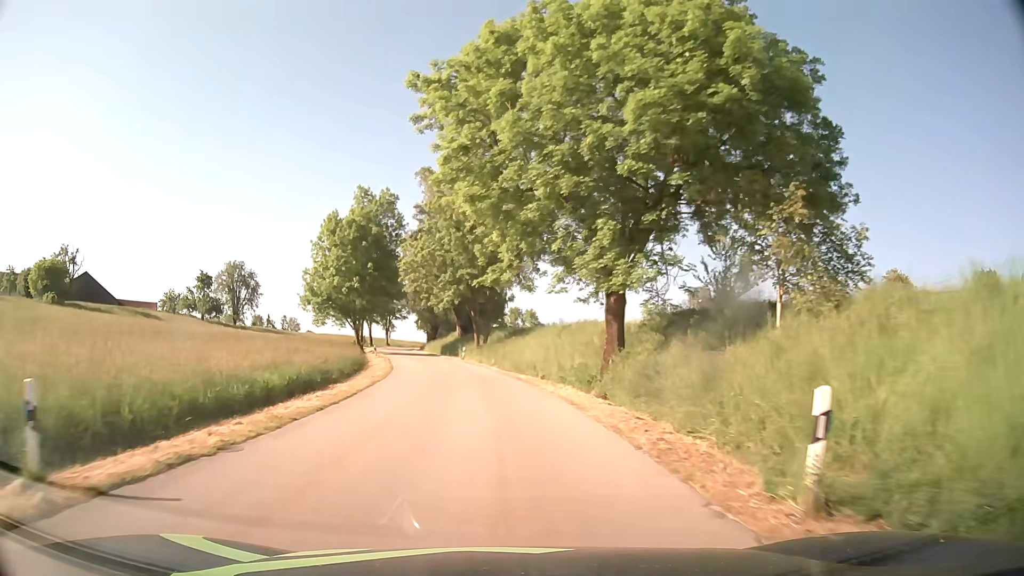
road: tertiary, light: Day
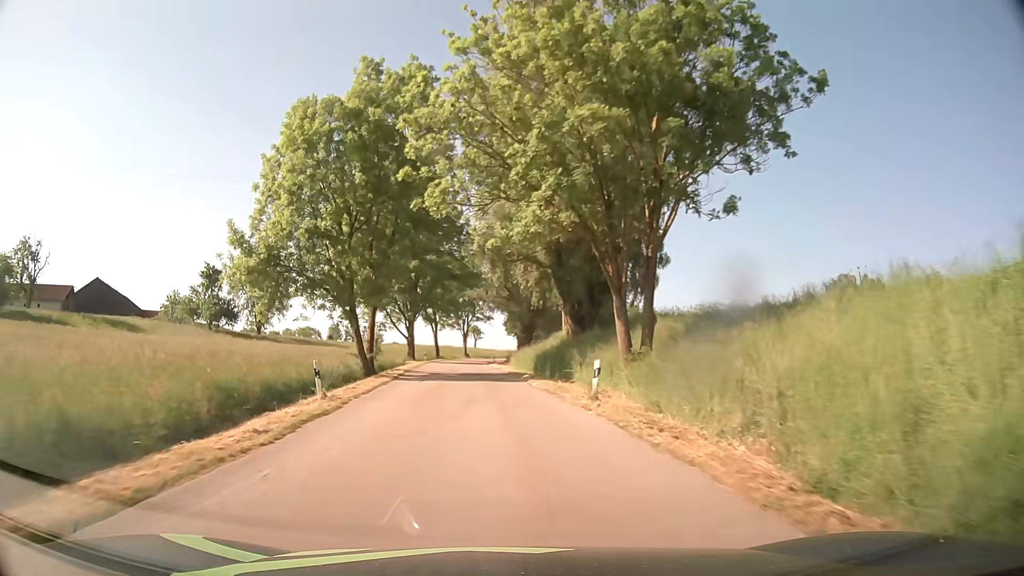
(-3.0, +38.5) m; -9°
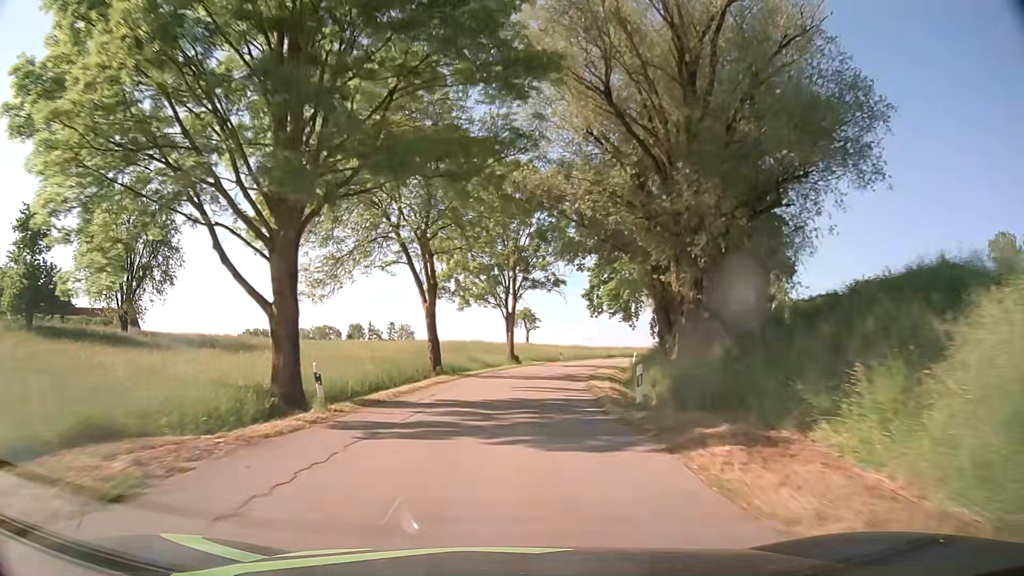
(-2.7, +53.9) m; -4°
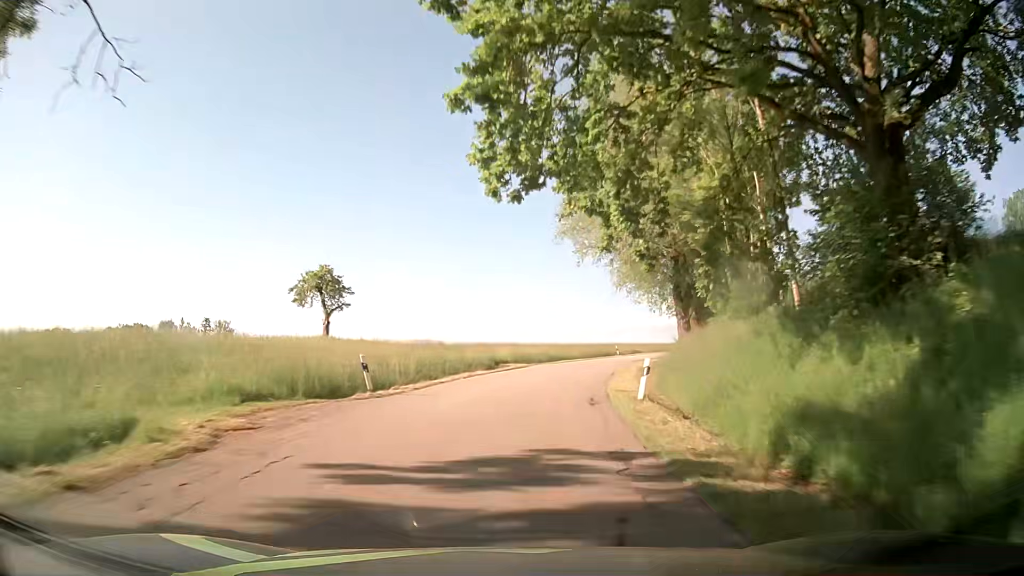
(+4.7, +46.5) m; +13°
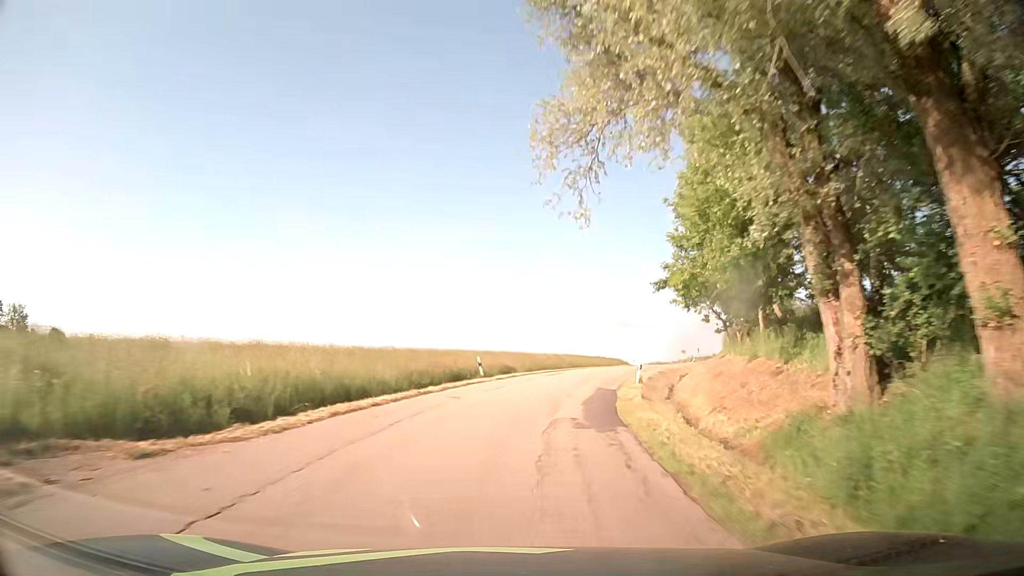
(+3.9, +35.0) m; +14°
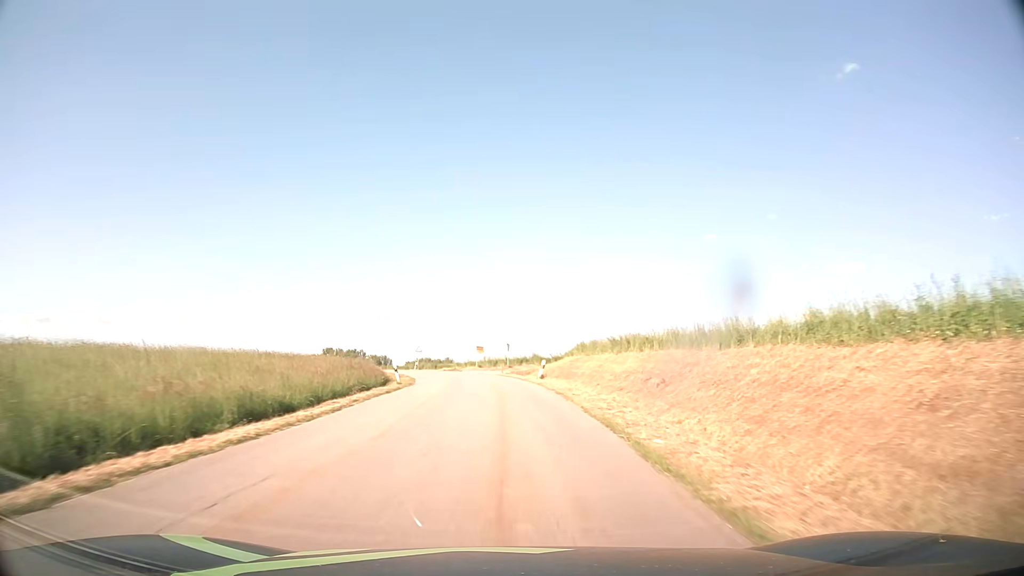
(+8.6, +45.6) m; +21°
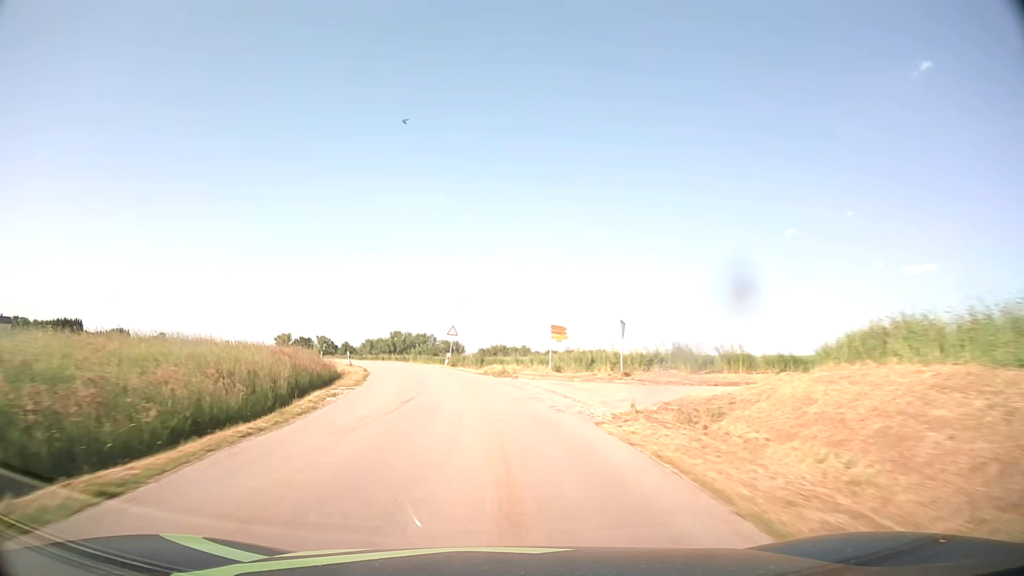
(-1.0, +35.6) m; -6°
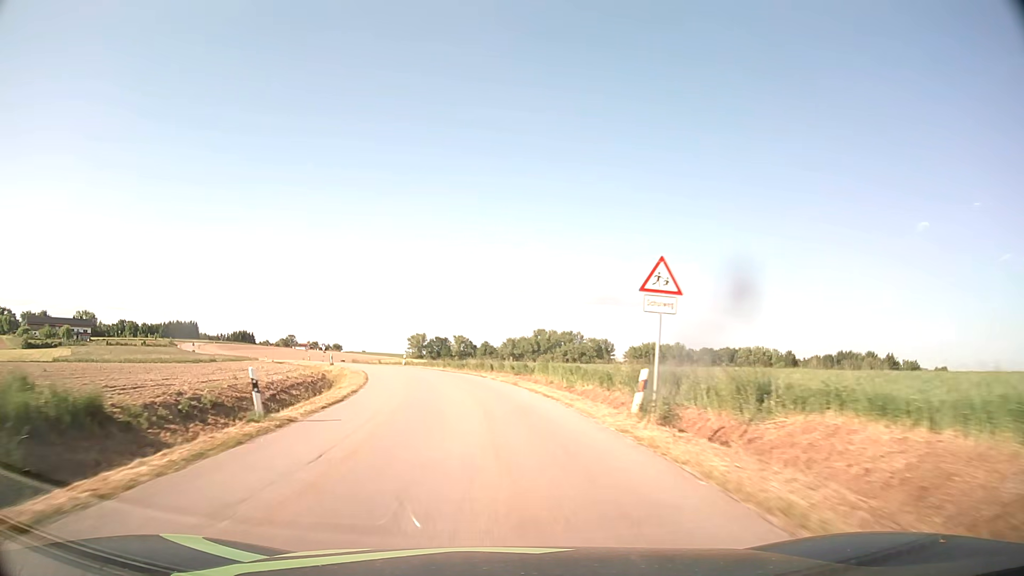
(-3.7, +36.4) m; -12°
(0, +10) (-1, +20) (-3, +30) (-5, +40) (-8, +49) (-11, +59) (-15, +68) (-19, +77) (-23, +86) (-28, +95) m
